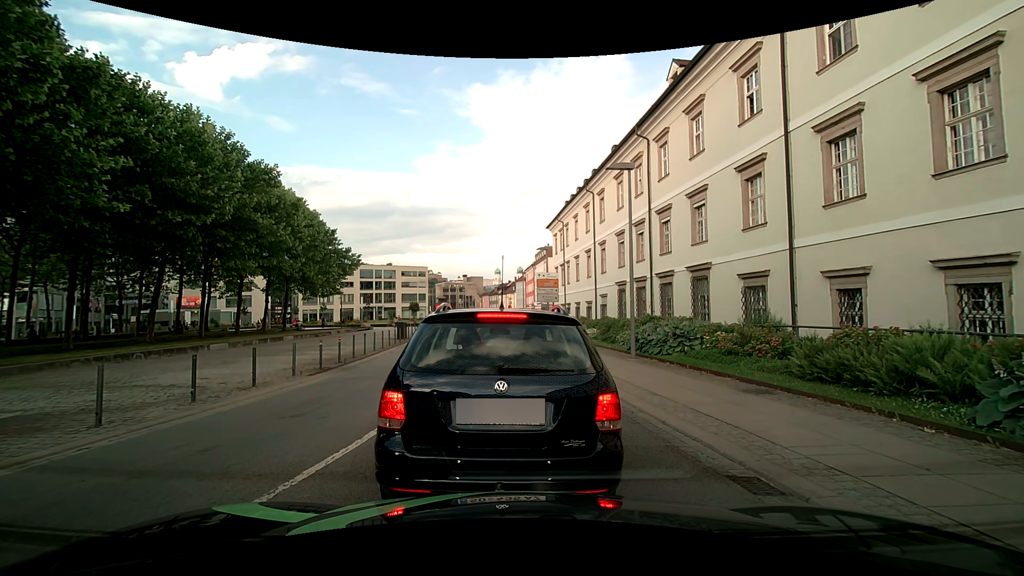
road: tertiary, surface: asphalt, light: Day
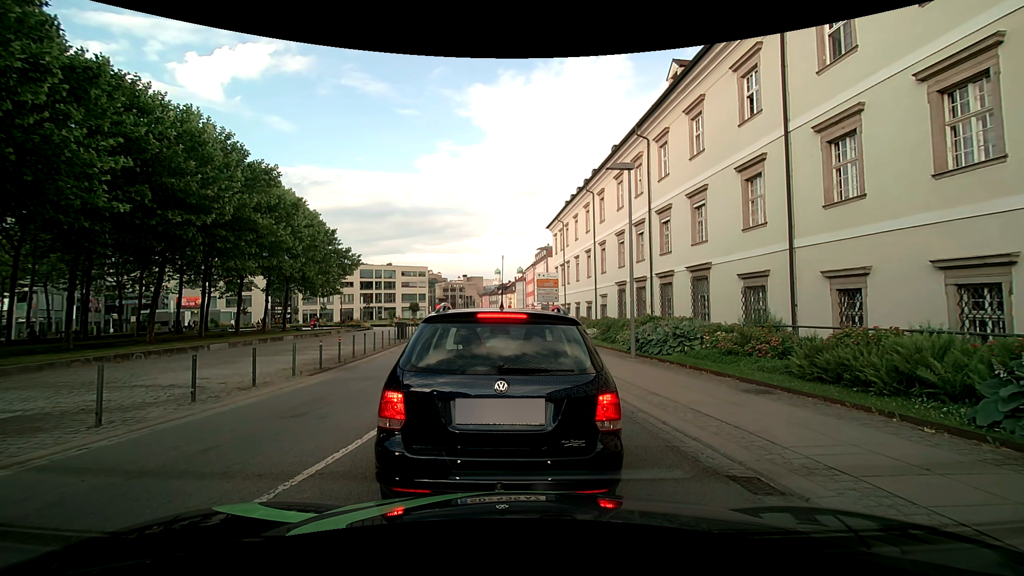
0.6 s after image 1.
(0.0, 0.0) m; 0°
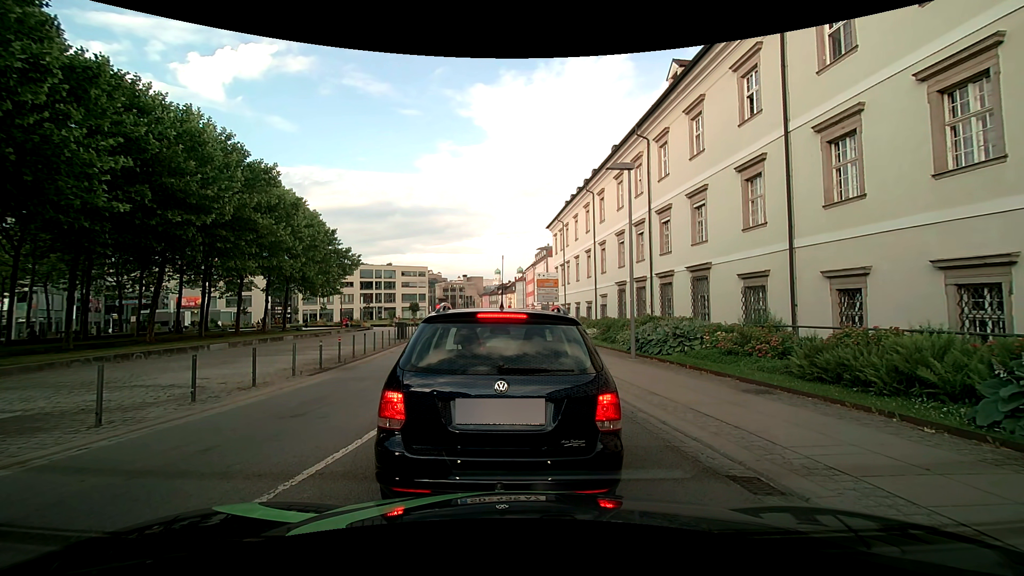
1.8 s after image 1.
(0.0, 0.0) m; 0°
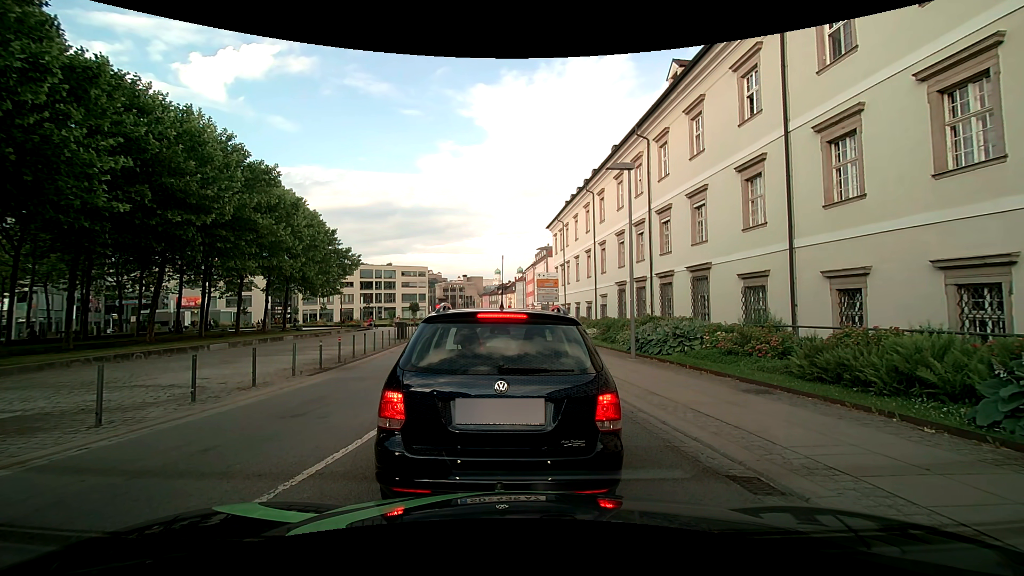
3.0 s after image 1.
(0.0, 0.0) m; 0°
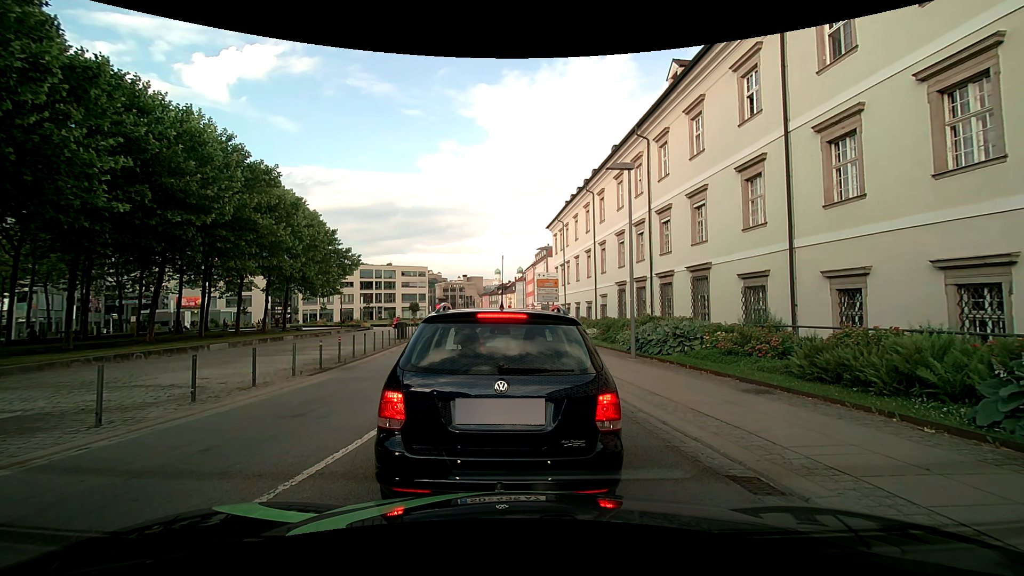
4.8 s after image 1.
(0.0, 0.0) m; 0°
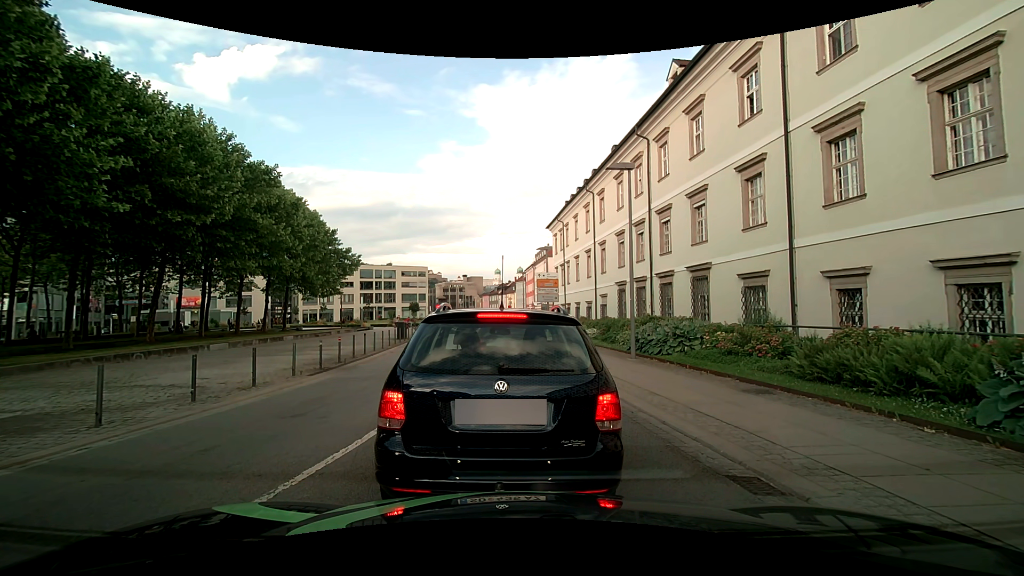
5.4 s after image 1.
(0.0, 0.0) m; 0°
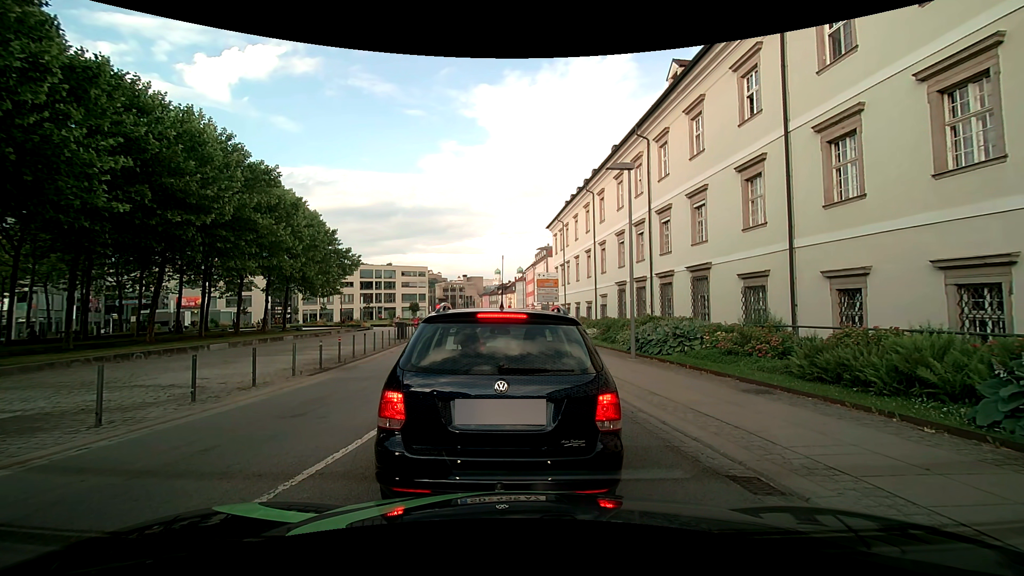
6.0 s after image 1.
(0.0, 0.0) m; 0°
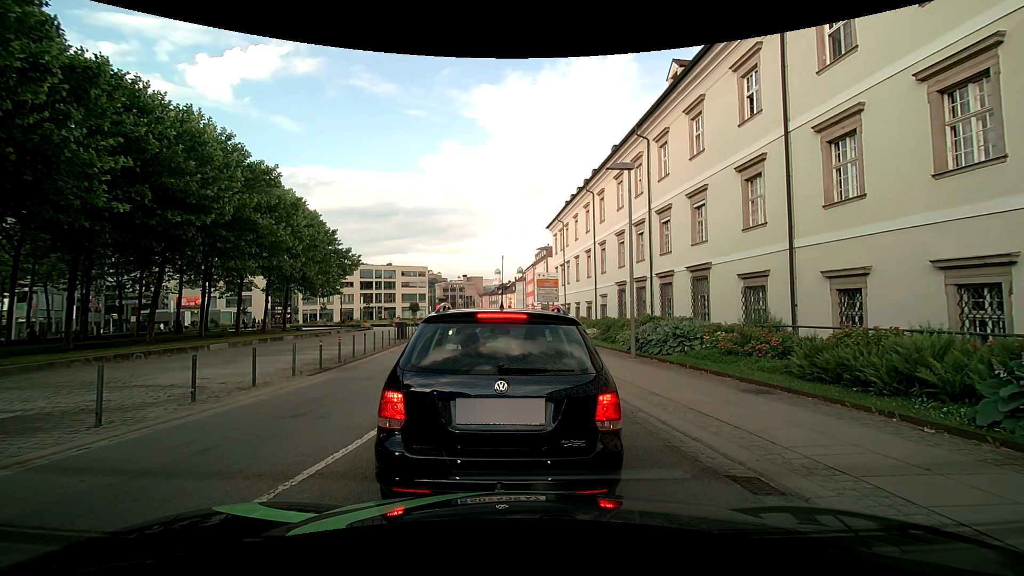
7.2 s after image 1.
(0.0, 0.0) m; 0°
